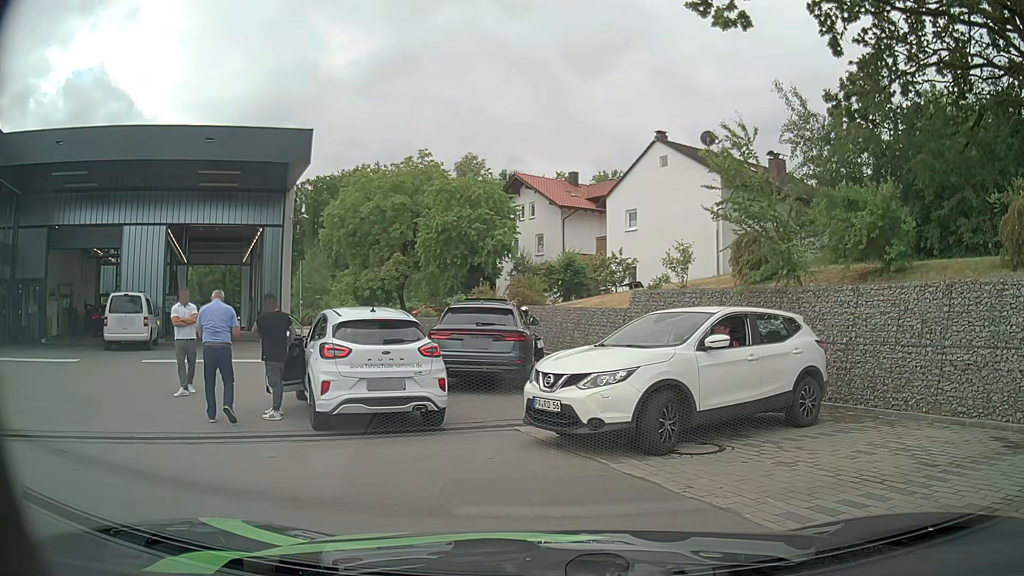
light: Day
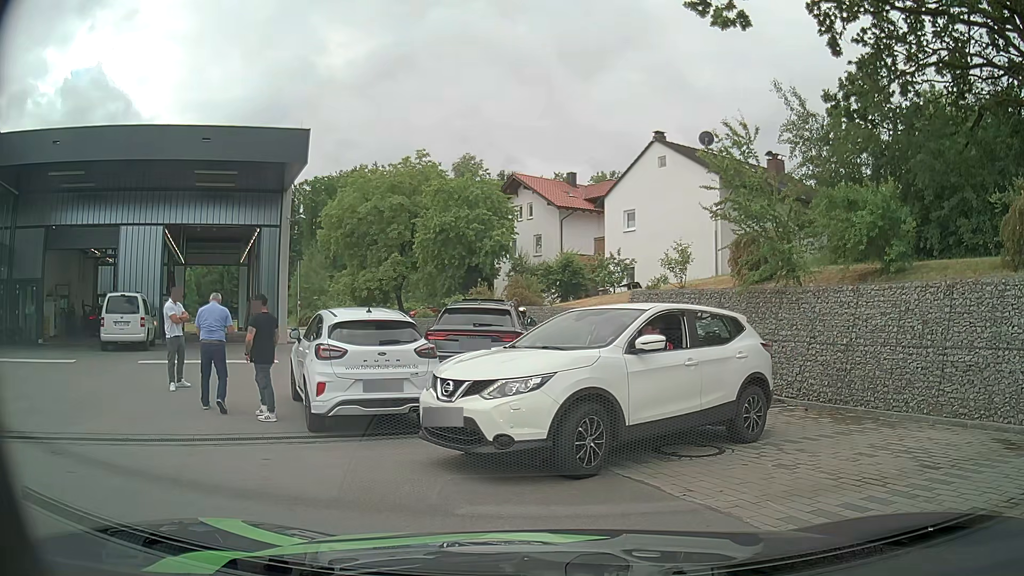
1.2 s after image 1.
(0.0, +0.2) m; 0°
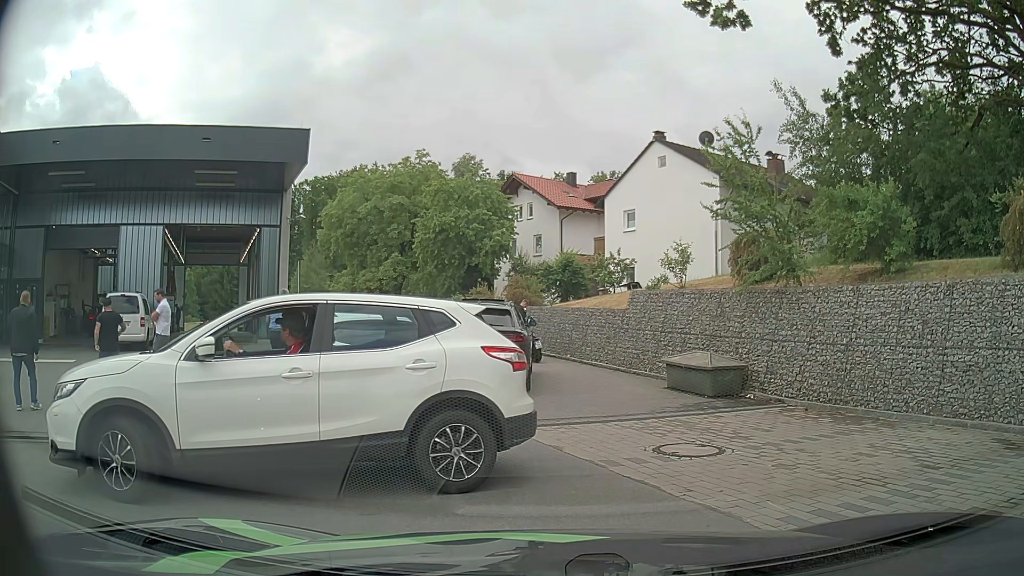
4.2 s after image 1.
(0.0, 0.0) m; 0°
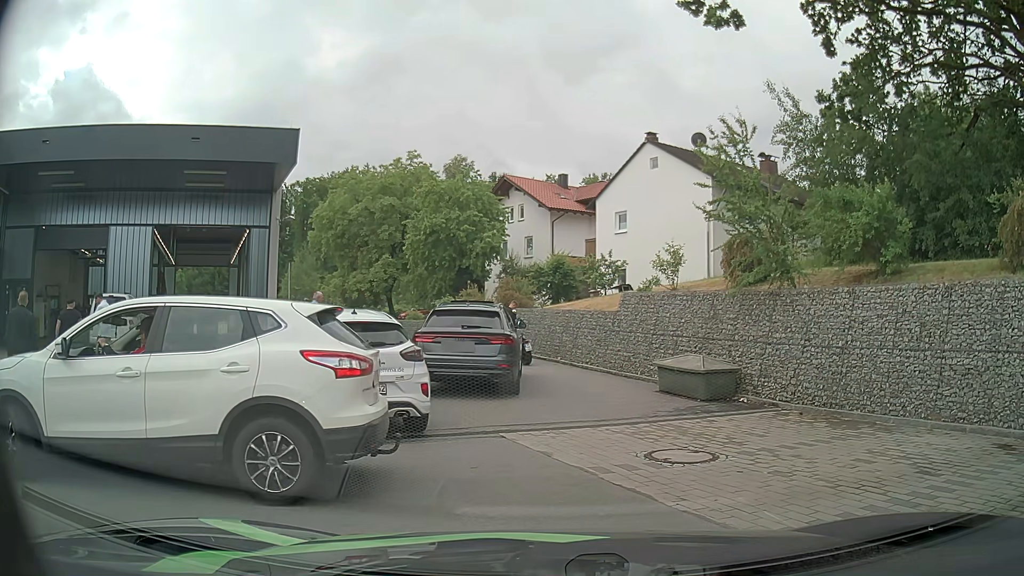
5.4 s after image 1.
(0.0, +0.2) m; 0°
